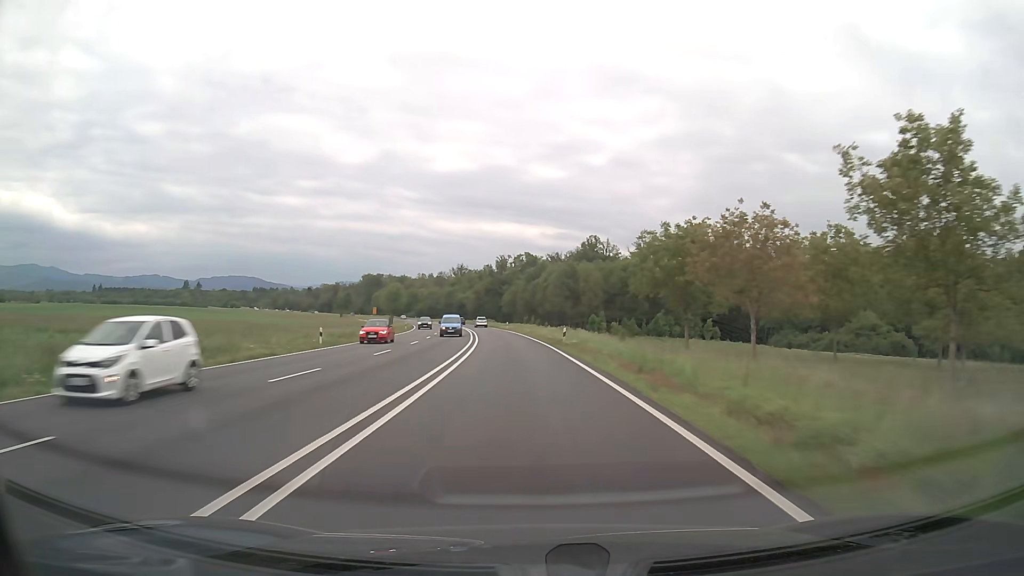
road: trunk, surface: asphalt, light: Day
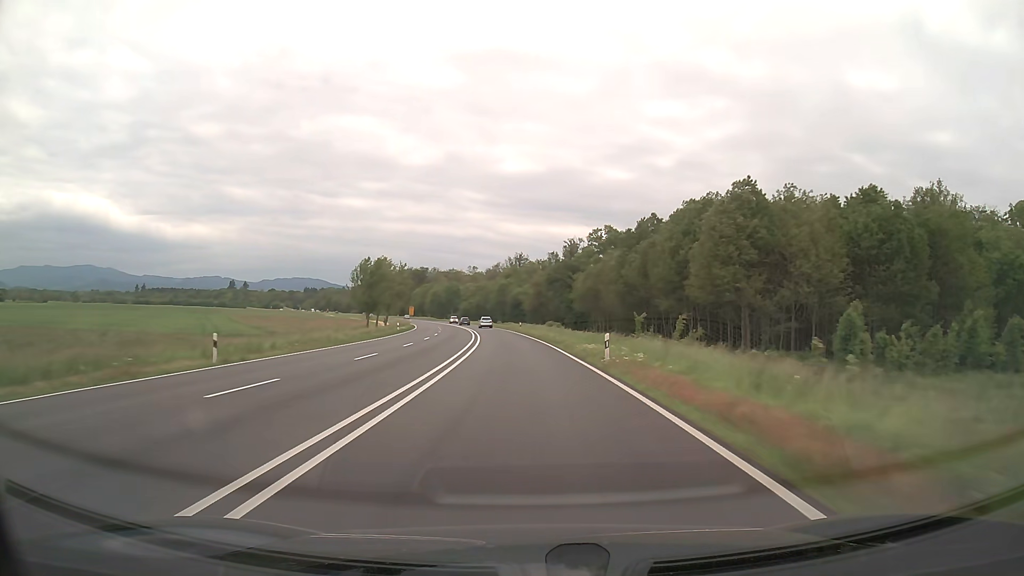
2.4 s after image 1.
(-3.1, +64.0) m; -6°
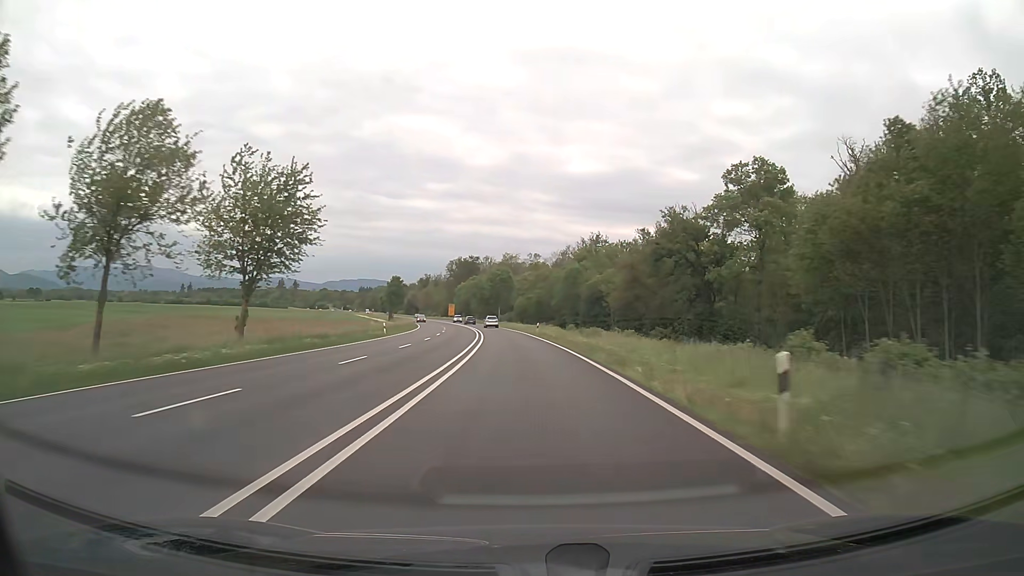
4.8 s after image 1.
(-3.2, +63.6) m; -6°
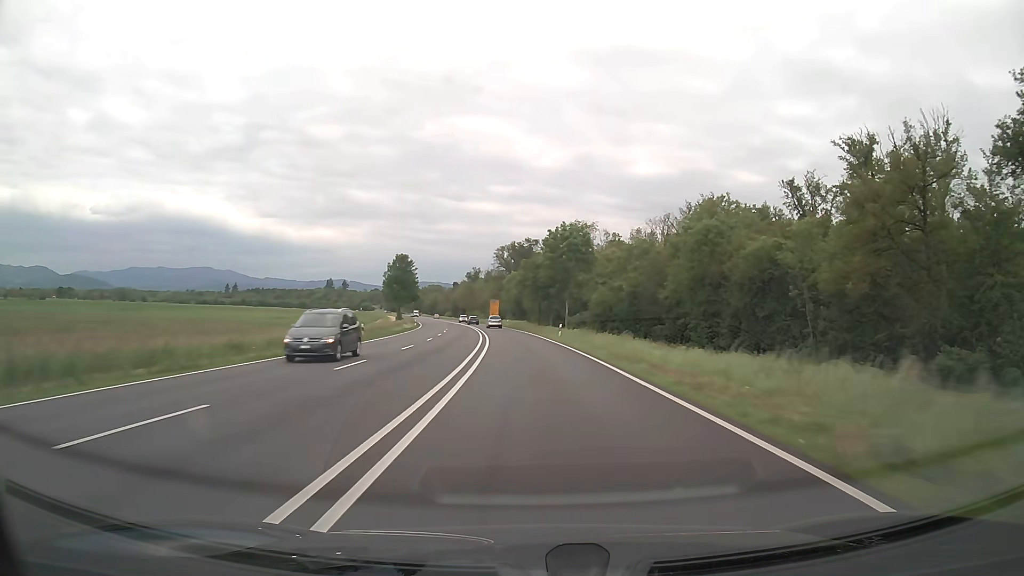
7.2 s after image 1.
(-3.1, +63.1) m; -5°
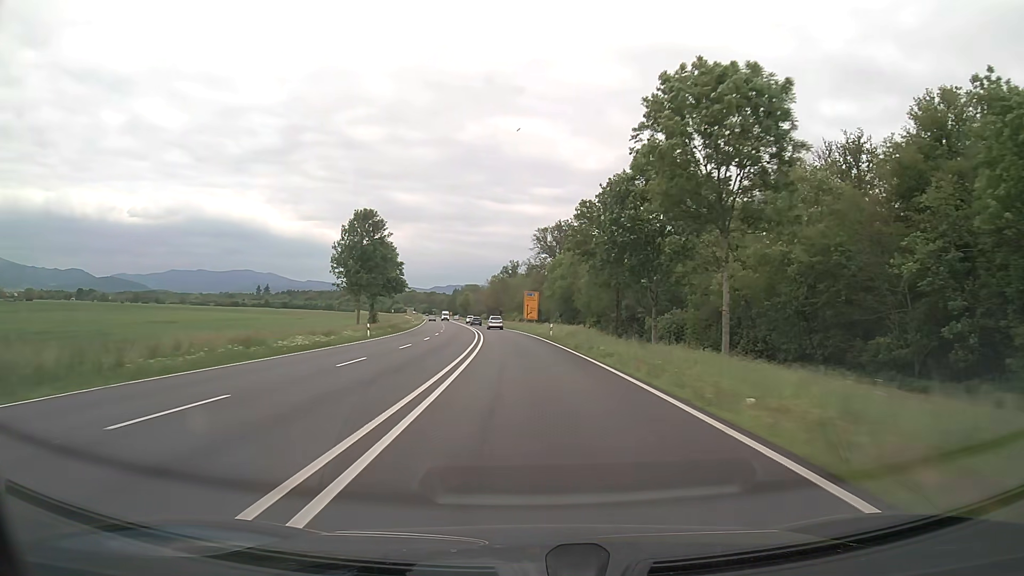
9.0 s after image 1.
(-1.5, +47.1) m; -4°
(0, +10) (0, +20) (-1, +30) (-1, +40) (-2, +50) (-3, +60) (-4, +70) (-5, +80) (-6, +90) (-7, +100) m
